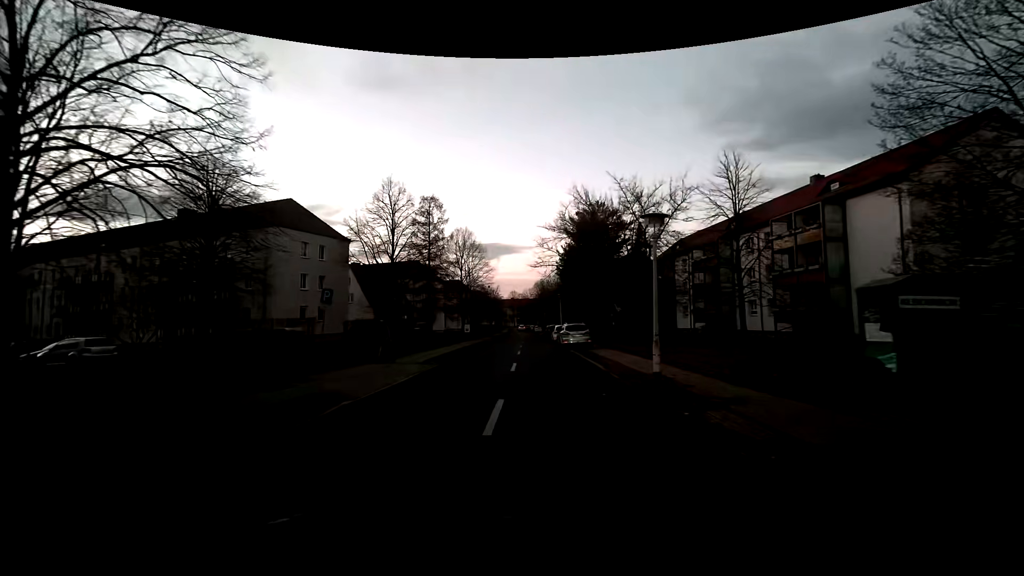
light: Sunrise
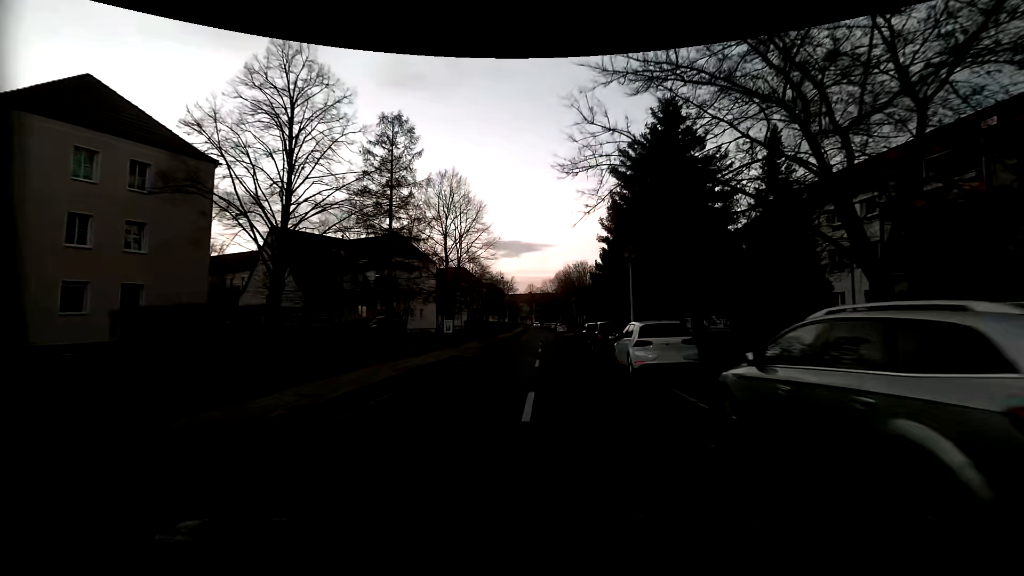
(-0.7, +26.5) m; -2°
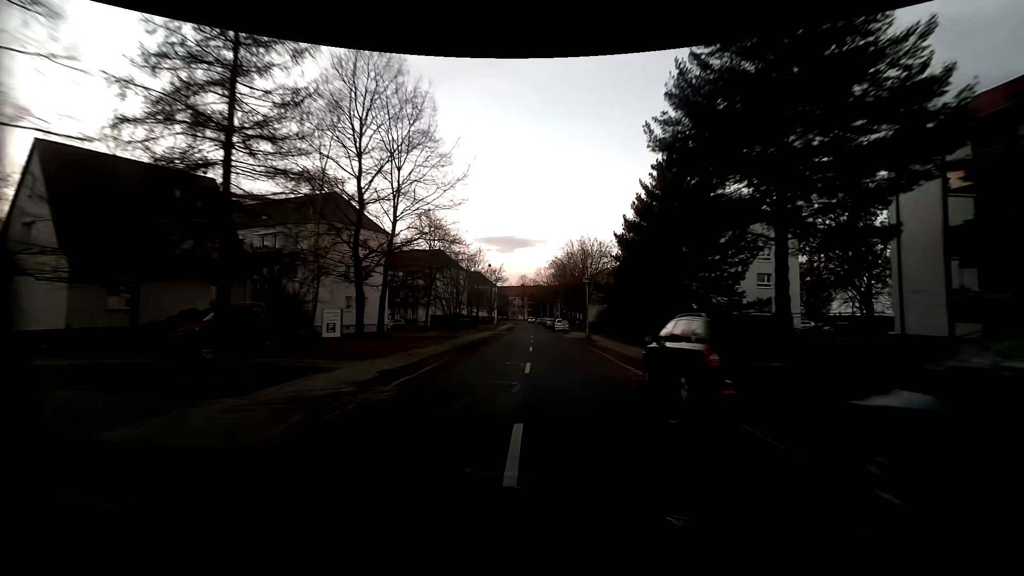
(+0.2, +21.6) m; +1°
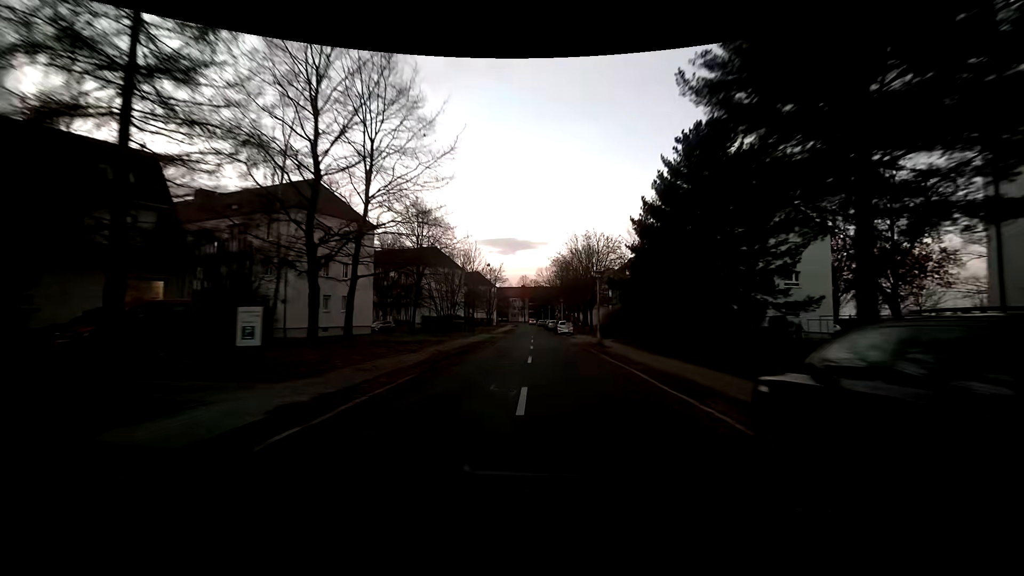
(0.0, +5.4) m; 0°
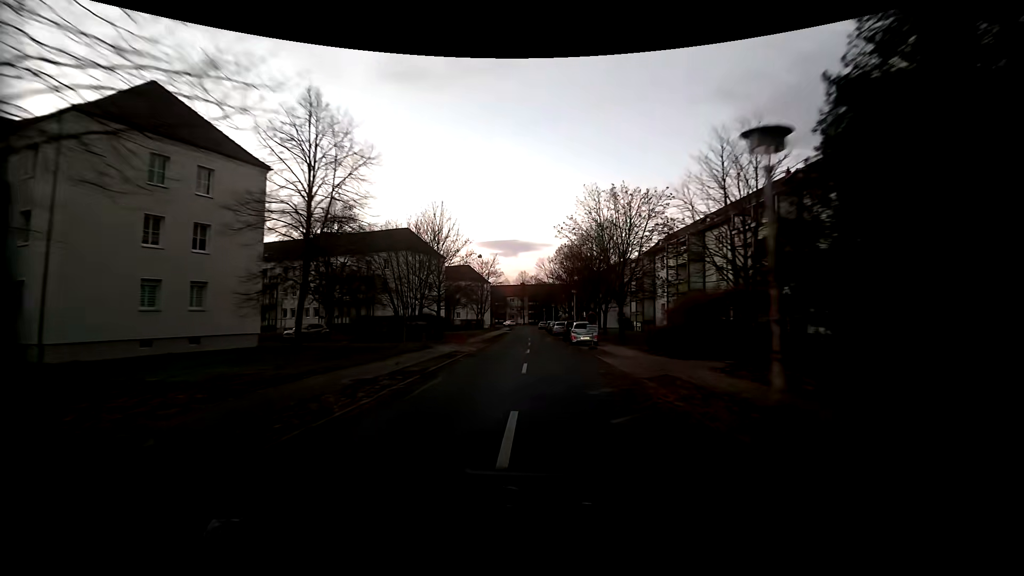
(-0.1, +20.3) m; -1°
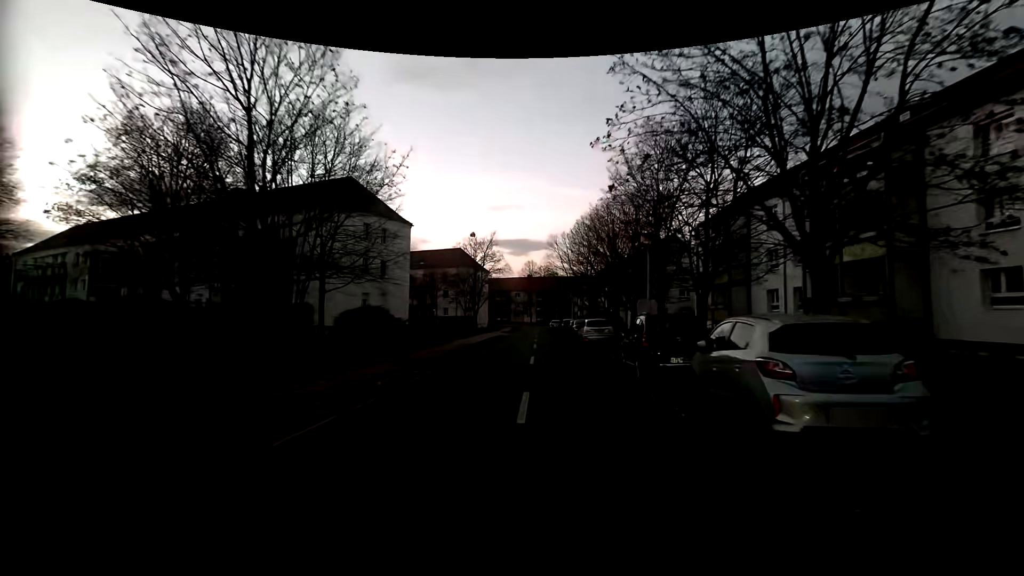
(-0.1, +25.2) m; -1°
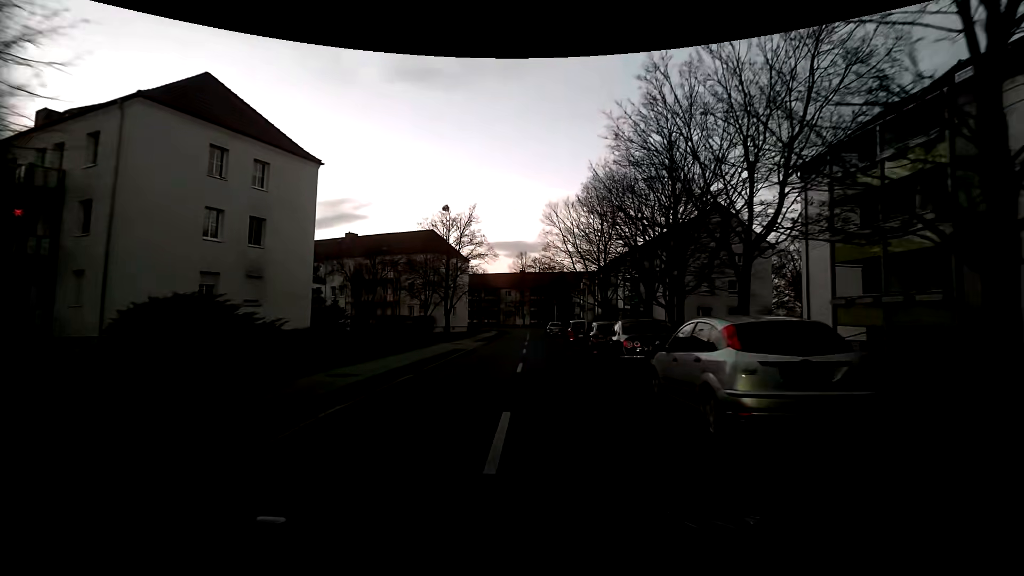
(+0.2, +20.3) m; +1°
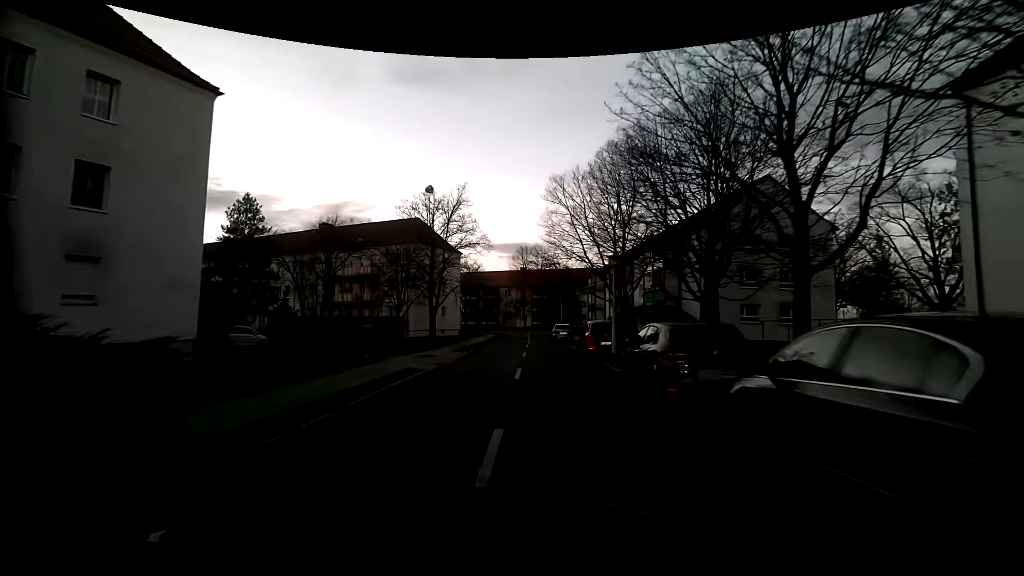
(0.0, +10.0) m; 0°
(0, +10) (0, +20) (-1, +30) (-1, +40) (-1, +50) (-1, +60) (-1, +70) (-3, +80) (-8, +88) (-16, +95) m
